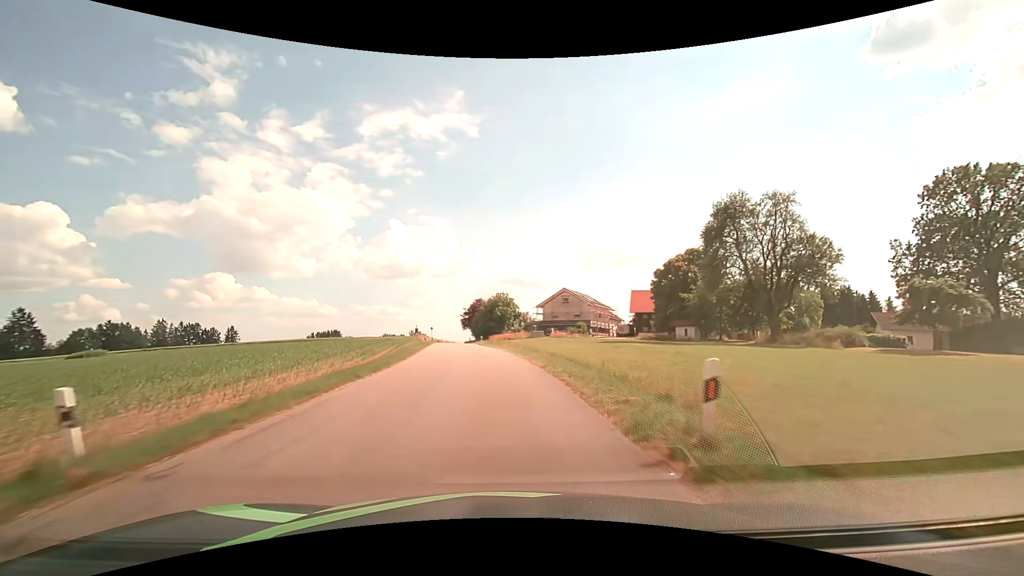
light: Day
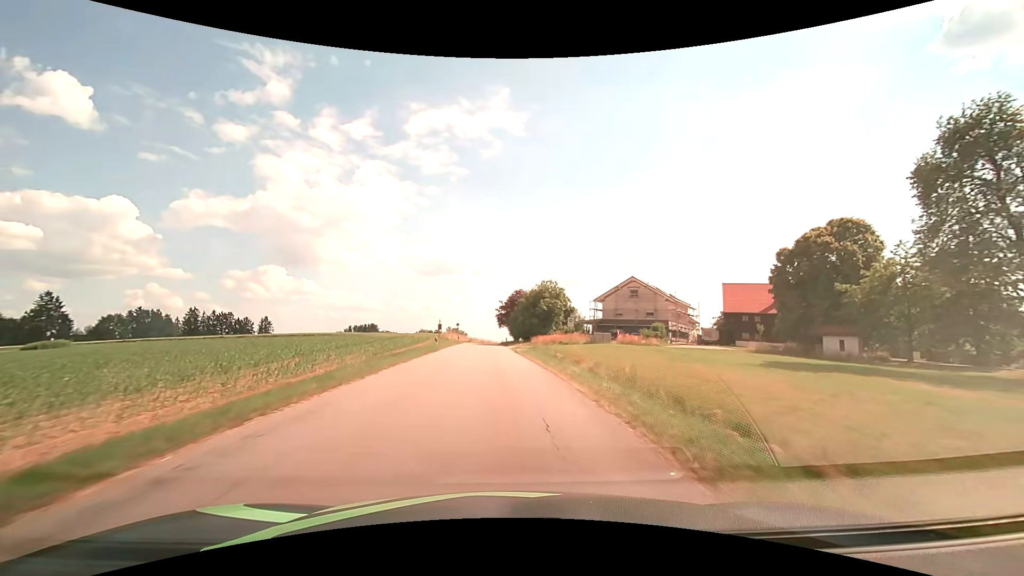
(-1.0, +21.3) m; -5°
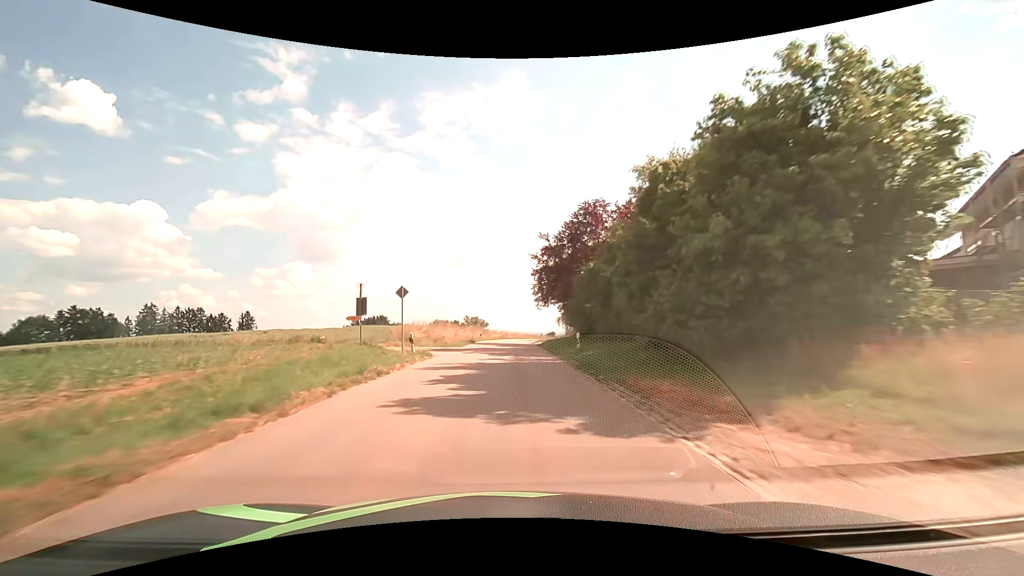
(-2.2, +53.9) m; -3°
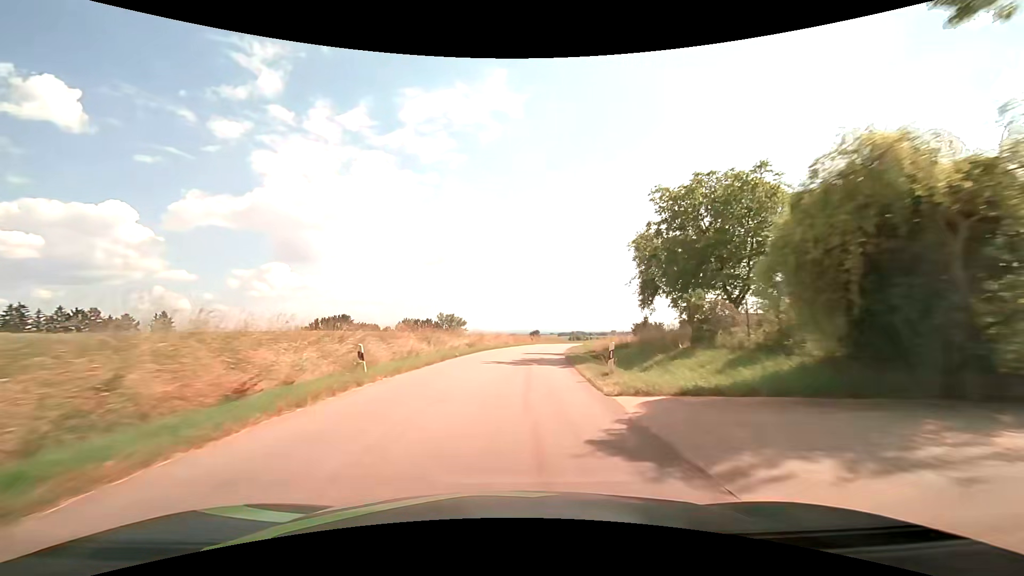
(+0.3, +43.6) m; +2°
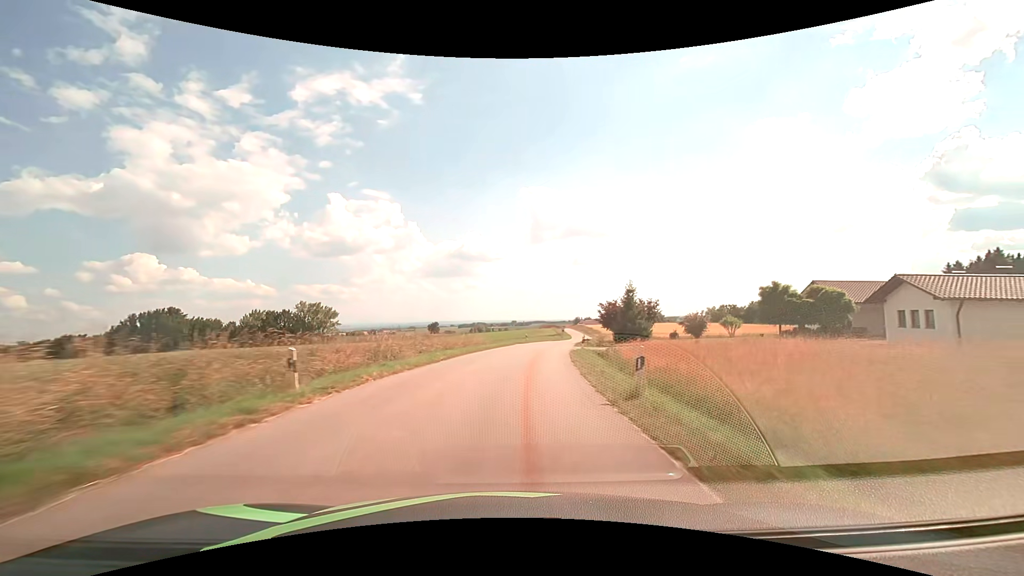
(+5.0, +54.2) m; +11°
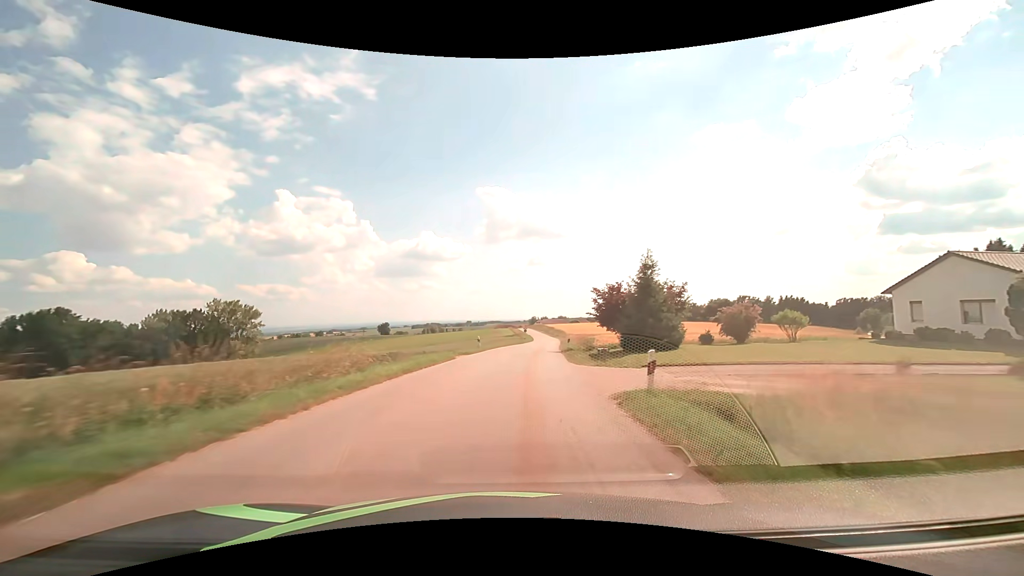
(+1.0, +21.8) m; +5°
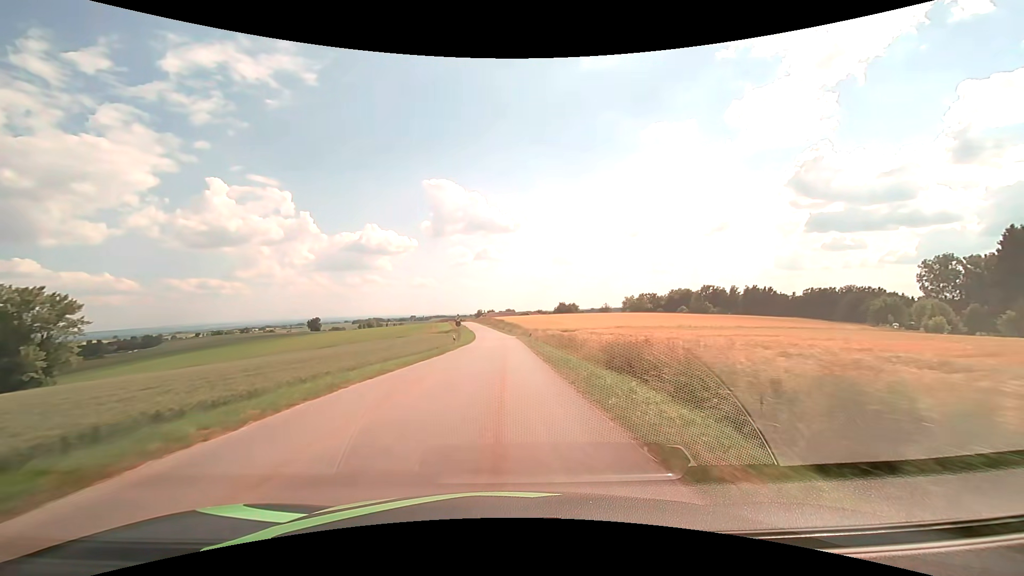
(+3.0, +43.5) m; +7°
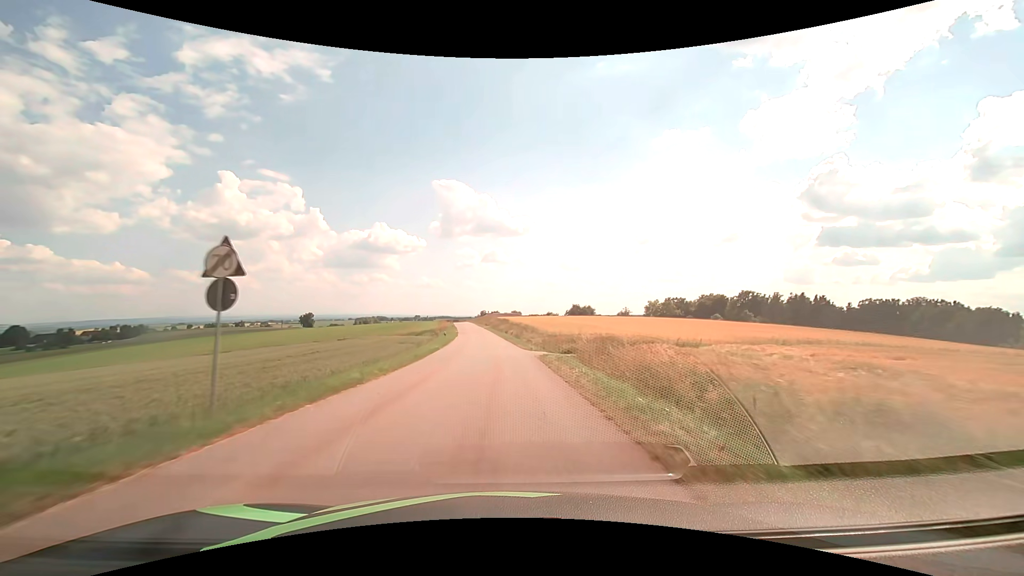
(-0.3, +44.0) m; -1°
(0, +10) (0, +20) (-1, +30) (-1, +40) (-2, +50) (-2, +60) (-3, +70) (-4, +80) (-5, +90) (-6, +100) m
